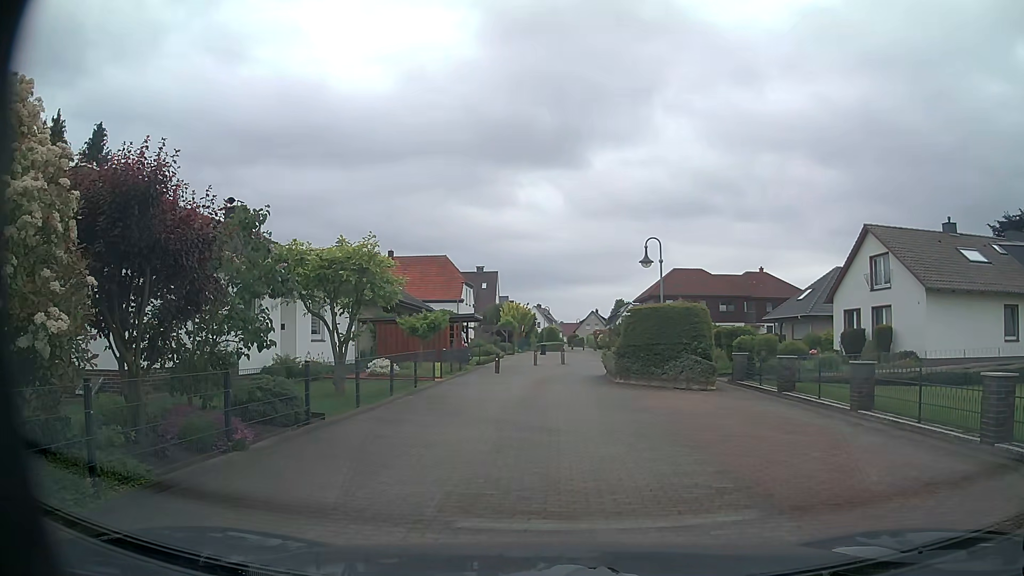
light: Day
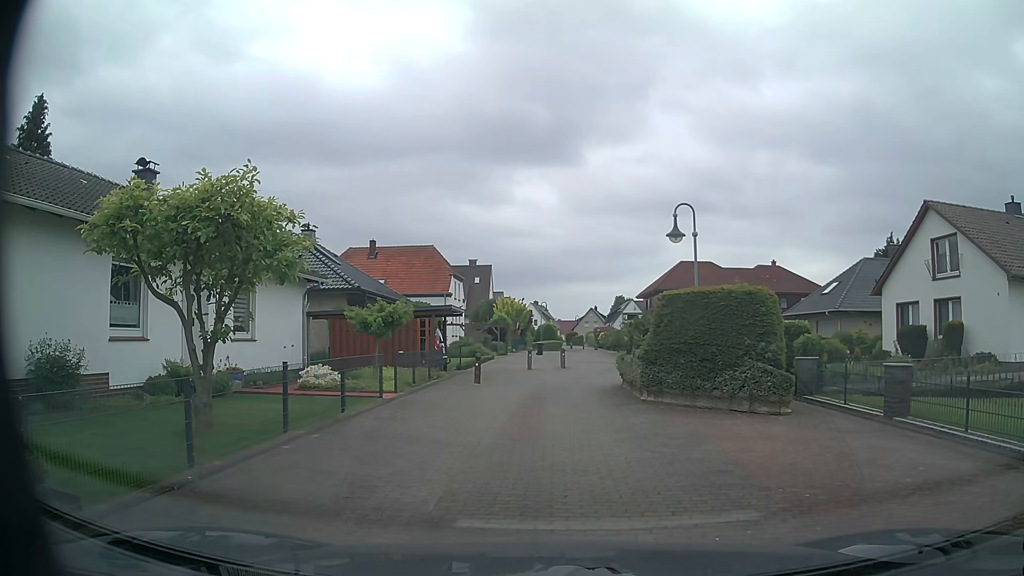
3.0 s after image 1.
(+0.1, +6.0) m; +1°
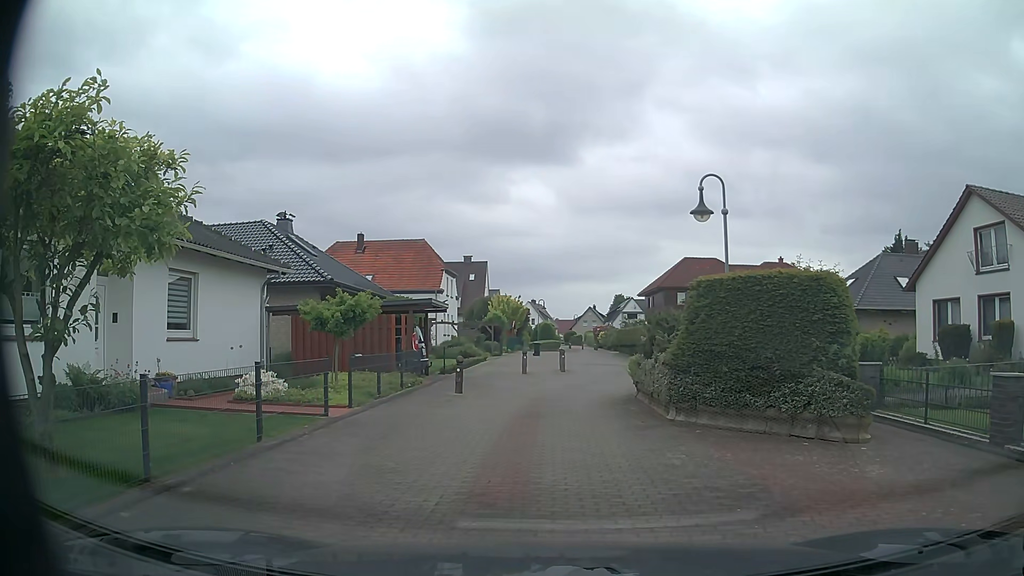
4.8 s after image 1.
(0.0, +3.3) m; 0°
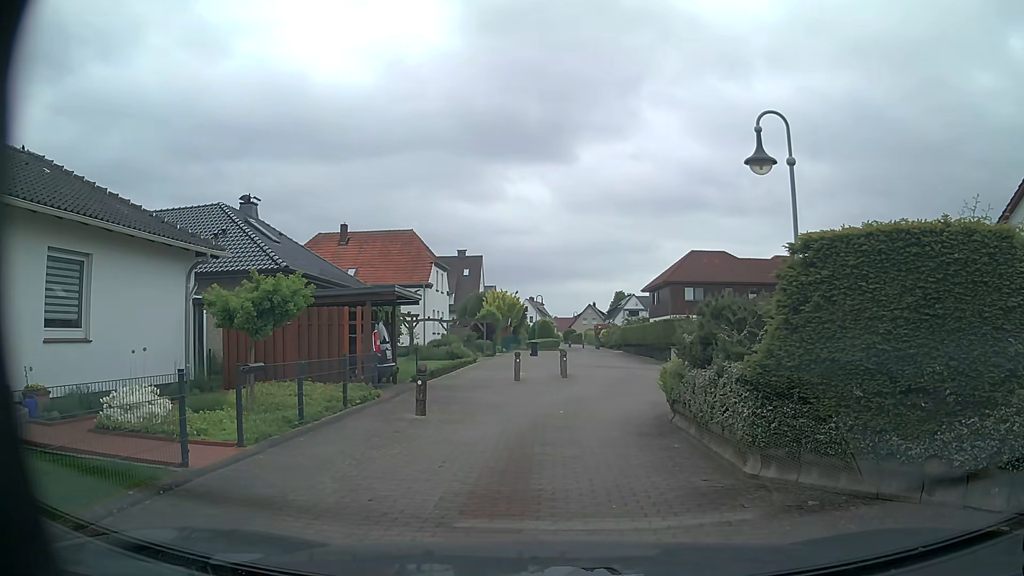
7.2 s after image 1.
(0.0, +4.4) m; 0°
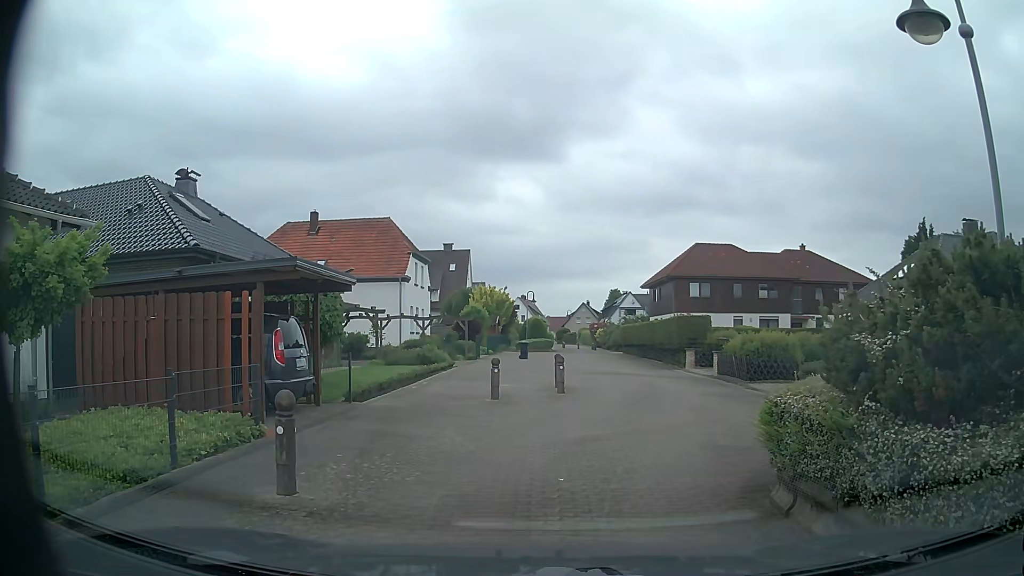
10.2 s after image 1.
(0.0, +5.4) m; +1°
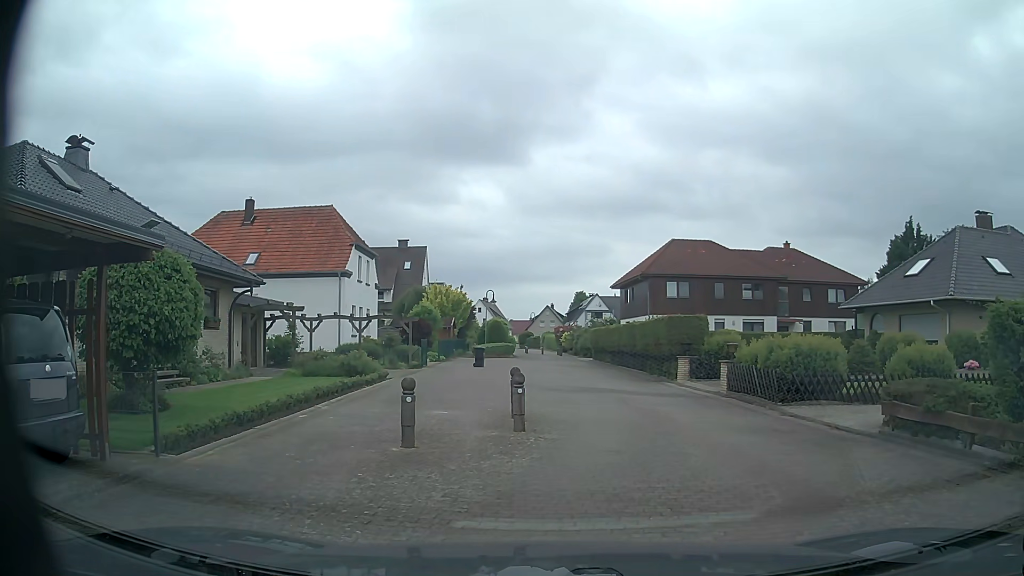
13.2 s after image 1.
(0.0, +5.5) m; +2°
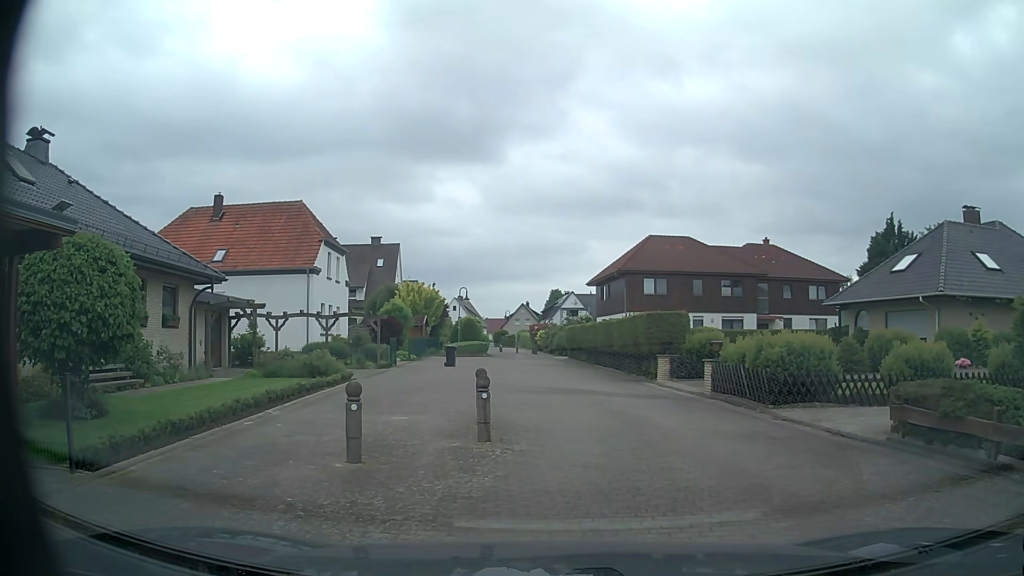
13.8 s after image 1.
(0.0, +1.1) m; +3°
